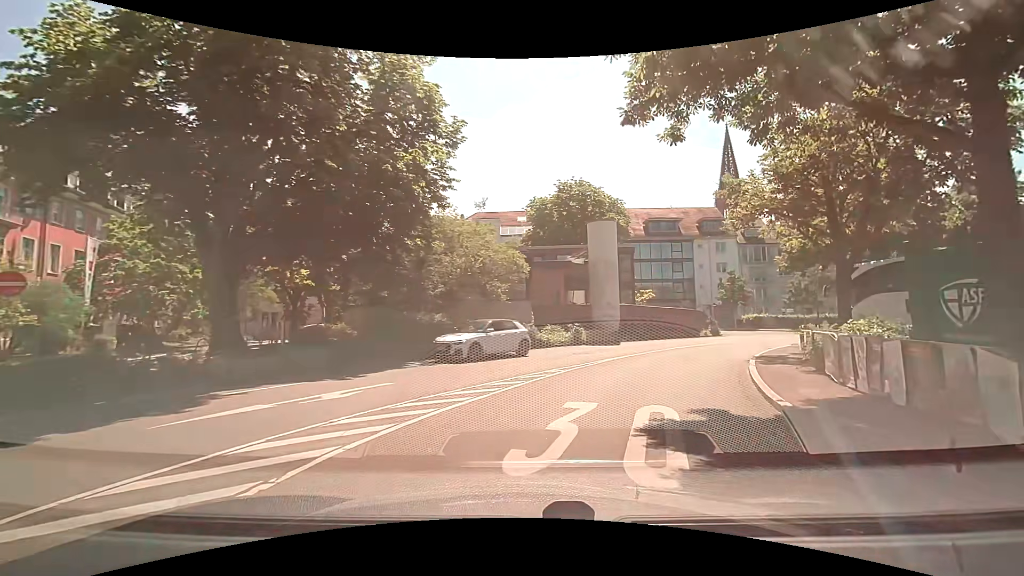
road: primary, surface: asphalt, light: Day
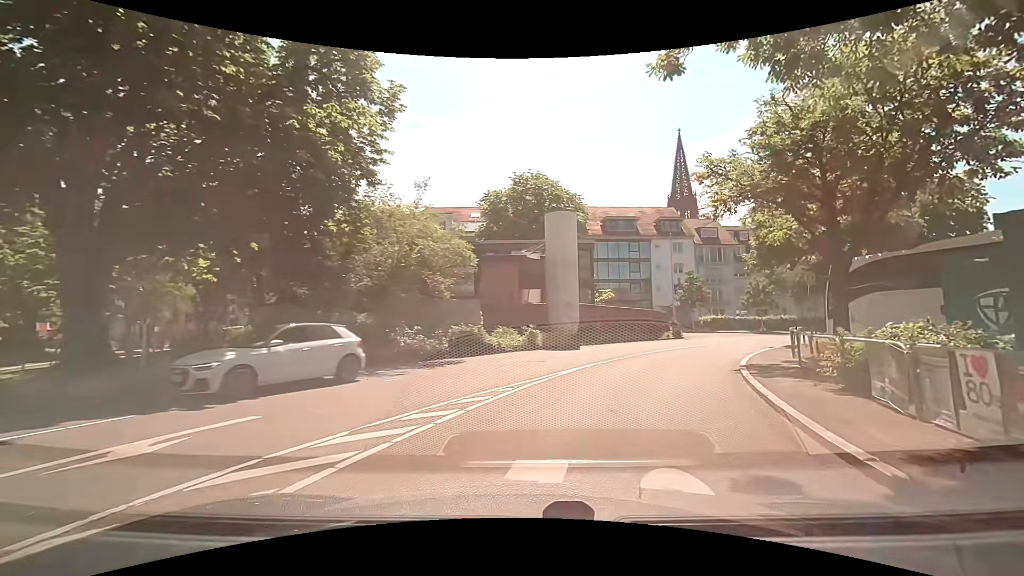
(+0.1, +3.5) m; +5°
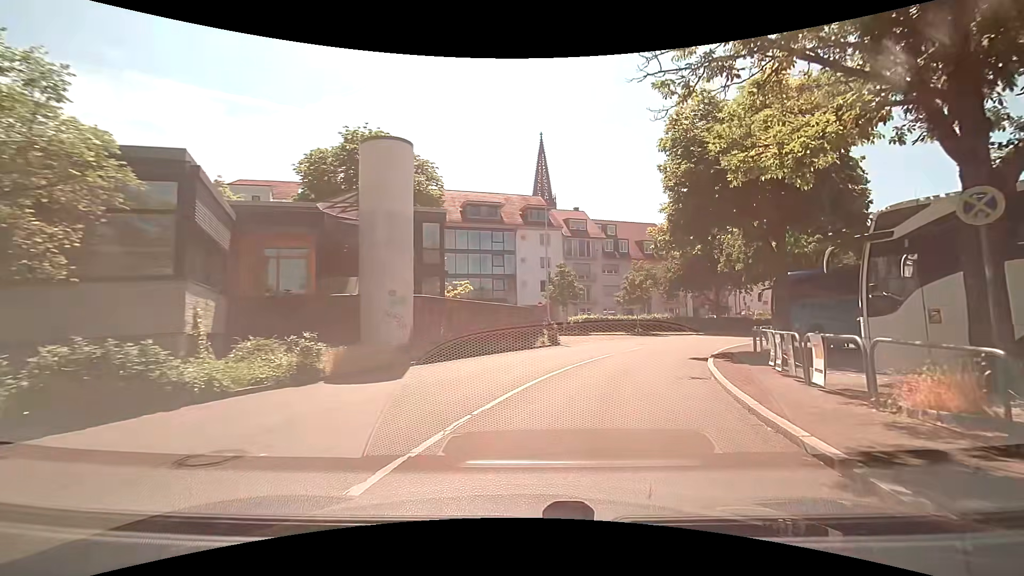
(+1.5, +11.0) m; +15°
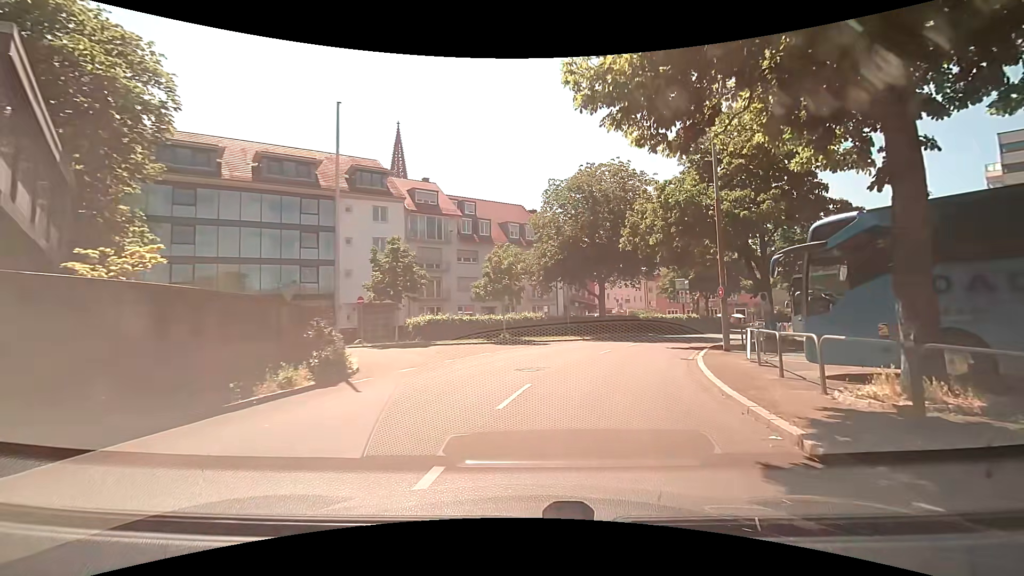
(+2.1, +14.9) m; +17°
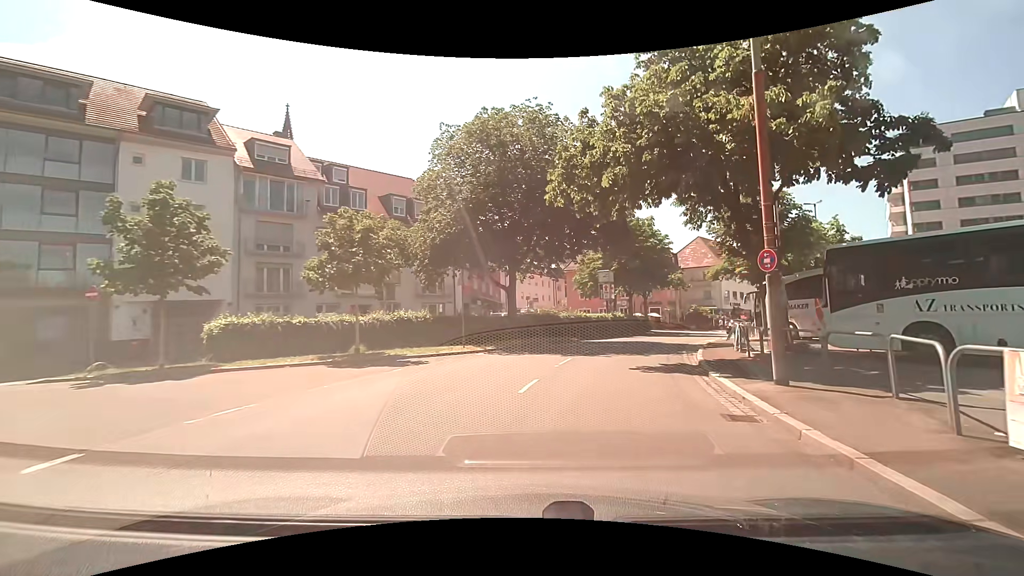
(+0.9, +11.4) m; +11°
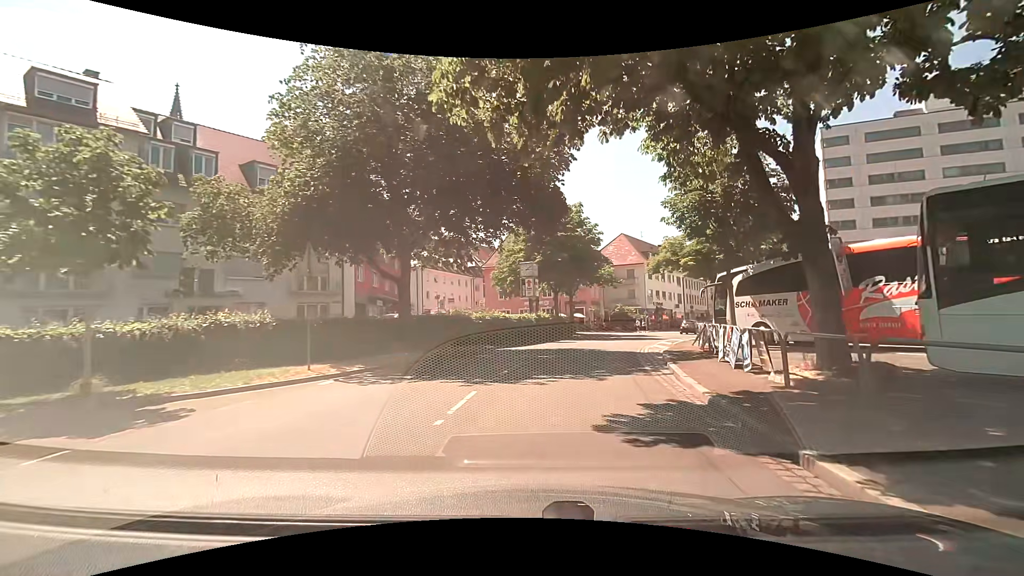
(+0.5, +7.6) m; +8°
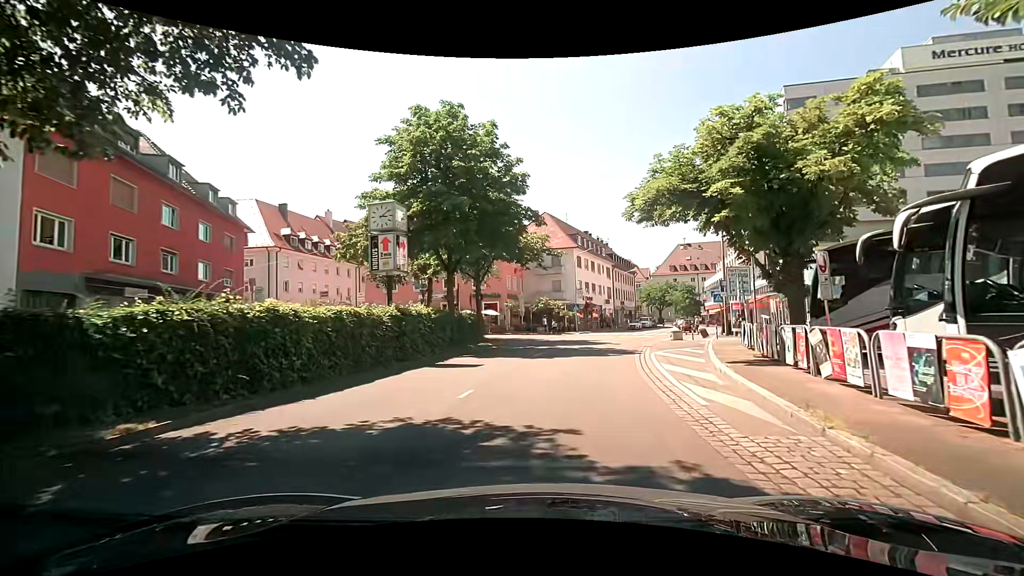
(+1.7, +17.3) m; +10°
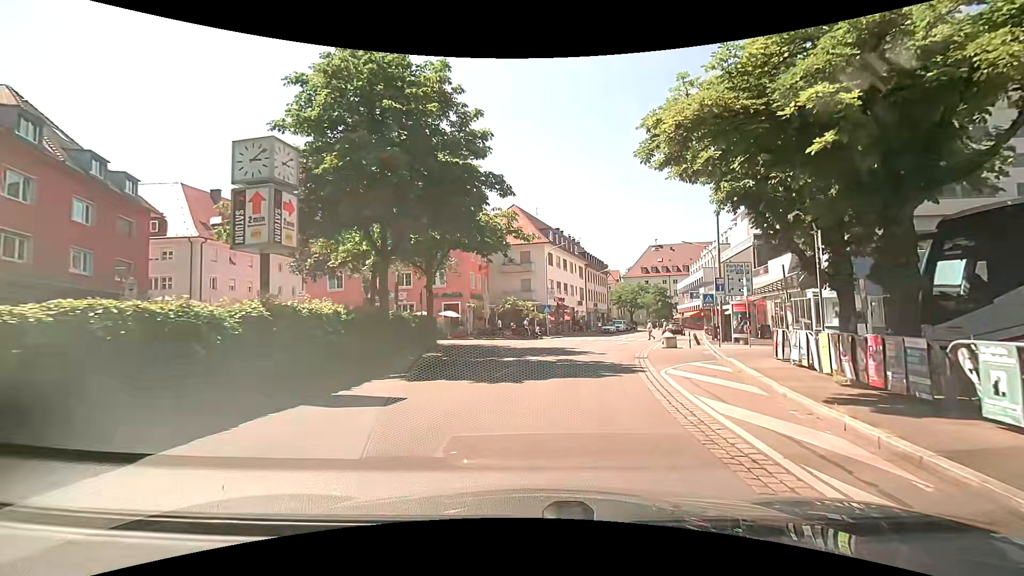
(+0.2, +6.1) m; +3°
